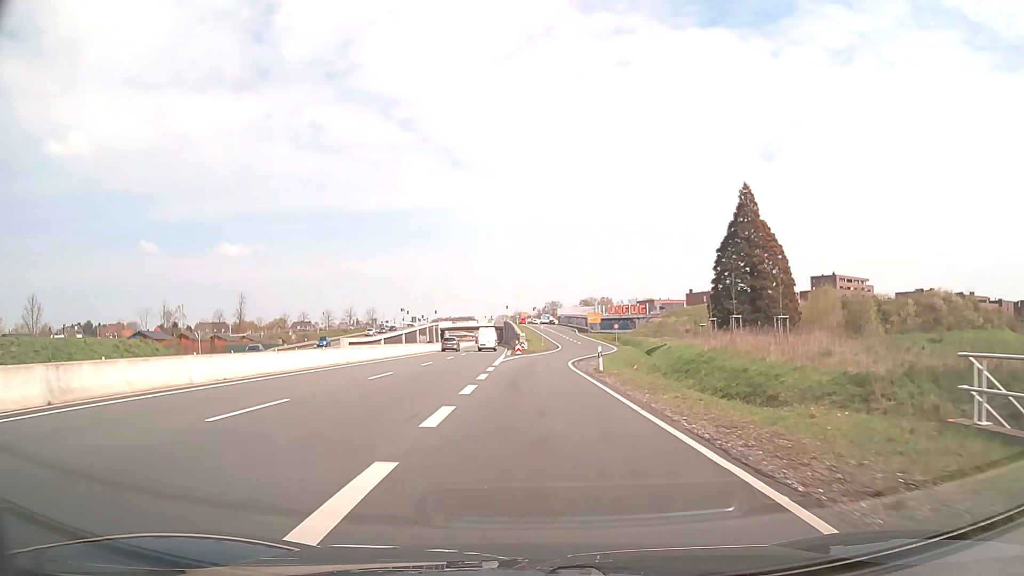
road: trunk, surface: asphalt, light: Day
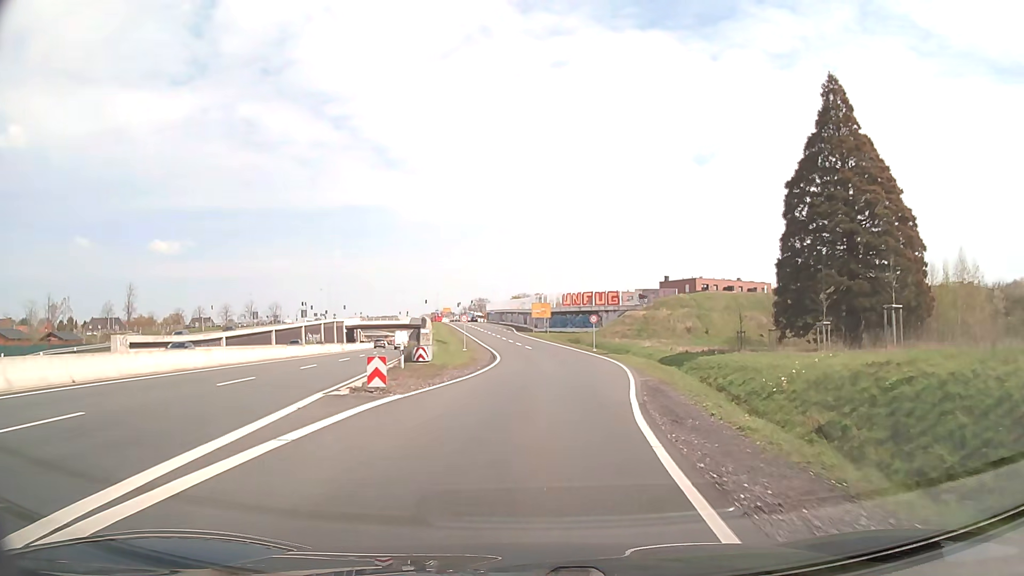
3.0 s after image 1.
(+0.9, +39.5) m; +6°
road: trunk_link
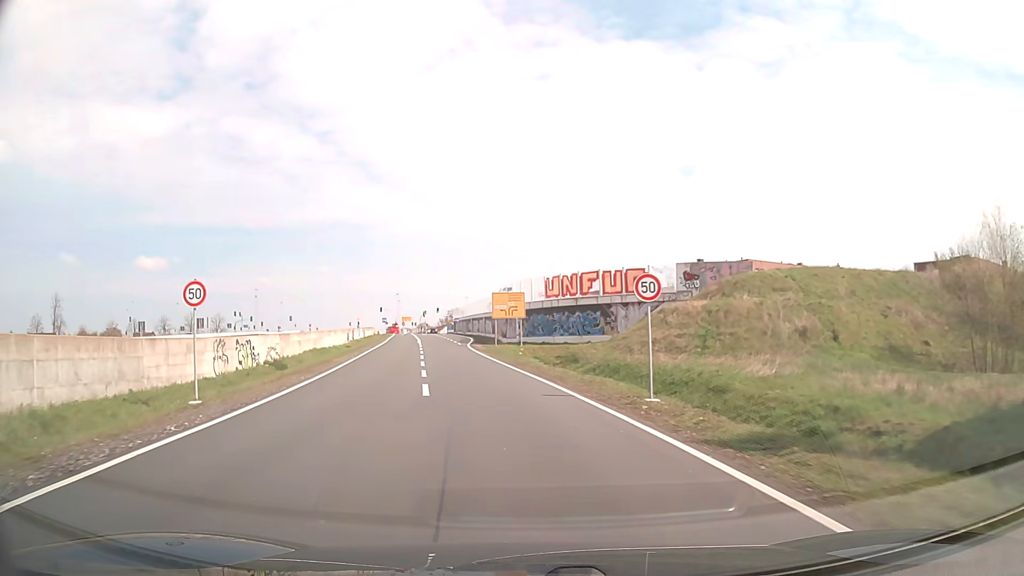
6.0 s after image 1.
(+2.1, +38.4) m; +1°
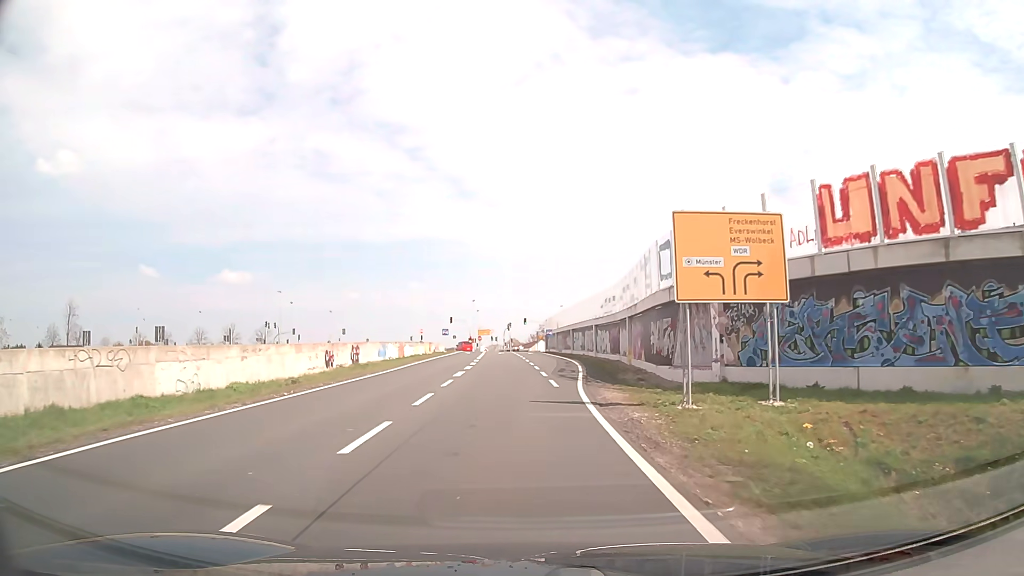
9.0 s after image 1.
(-3.5, +37.1) m; -8°
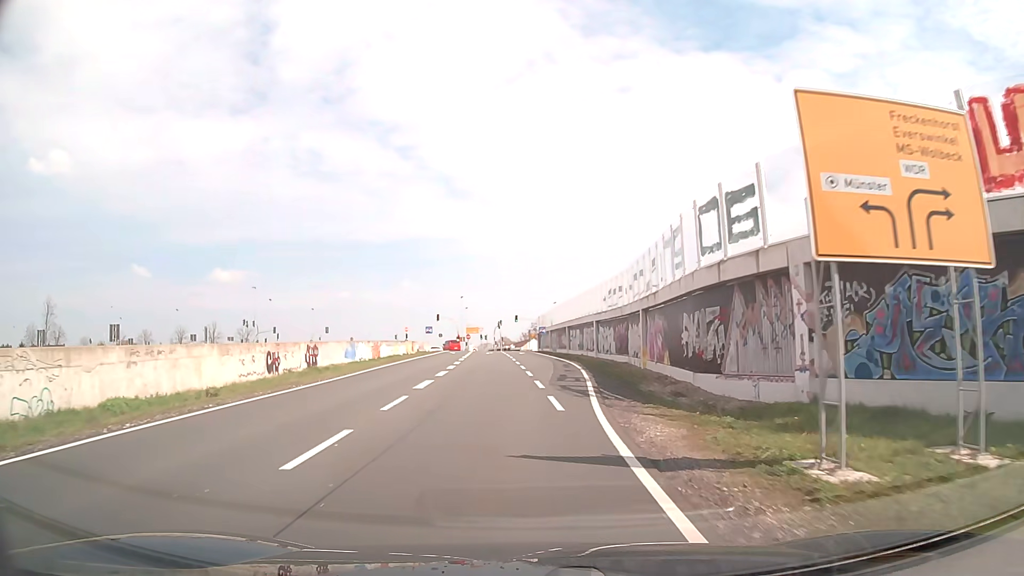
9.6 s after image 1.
(+0.1, +7.4) m; +1°
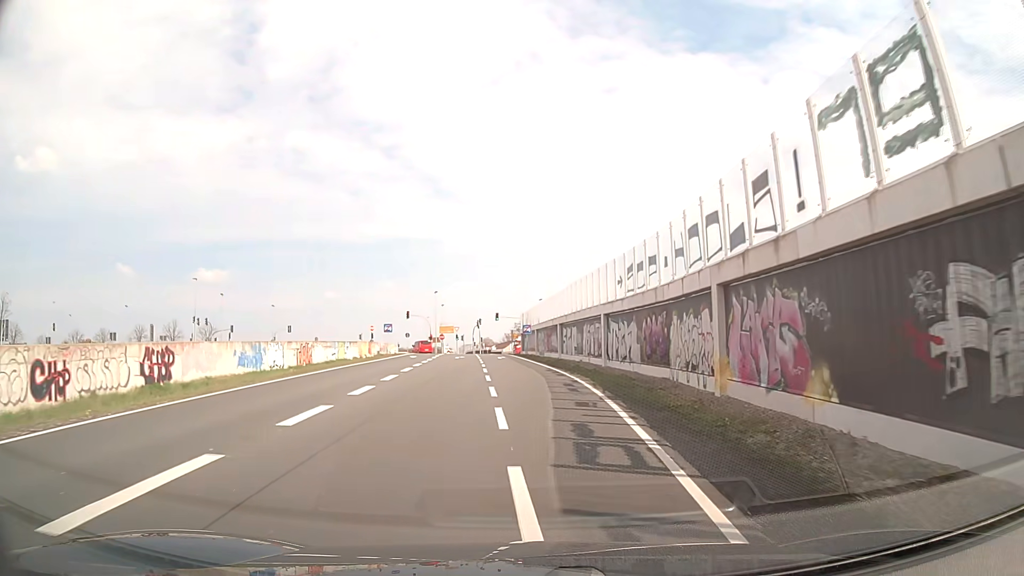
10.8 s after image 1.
(+0.1, +14.9) m; +1°
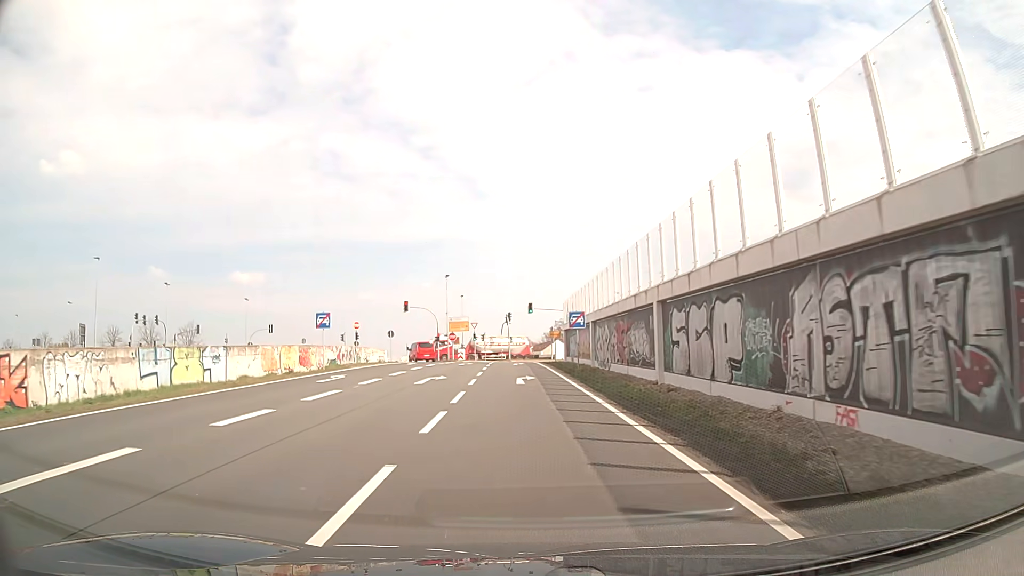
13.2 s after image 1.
(-0.4, +30.0) m; -3°
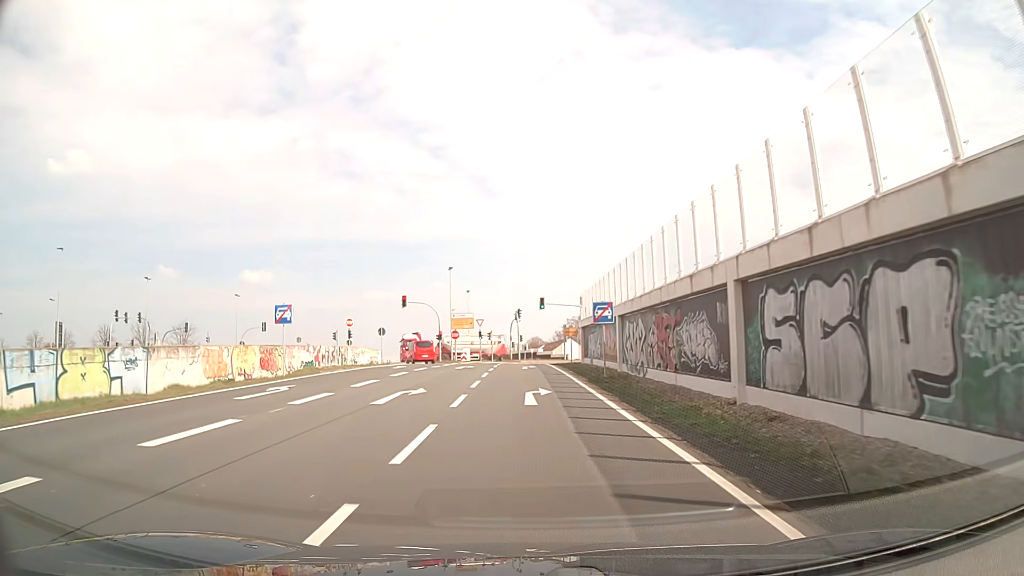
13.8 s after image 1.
(-0.1, +7.6) m; -1°
(0, +10) (0, +20) (0, +30) (-1, +40) (-1, +50) (0, +60) (+2, +70) (+7, +78) (+16, +84) (+25, +87) m
